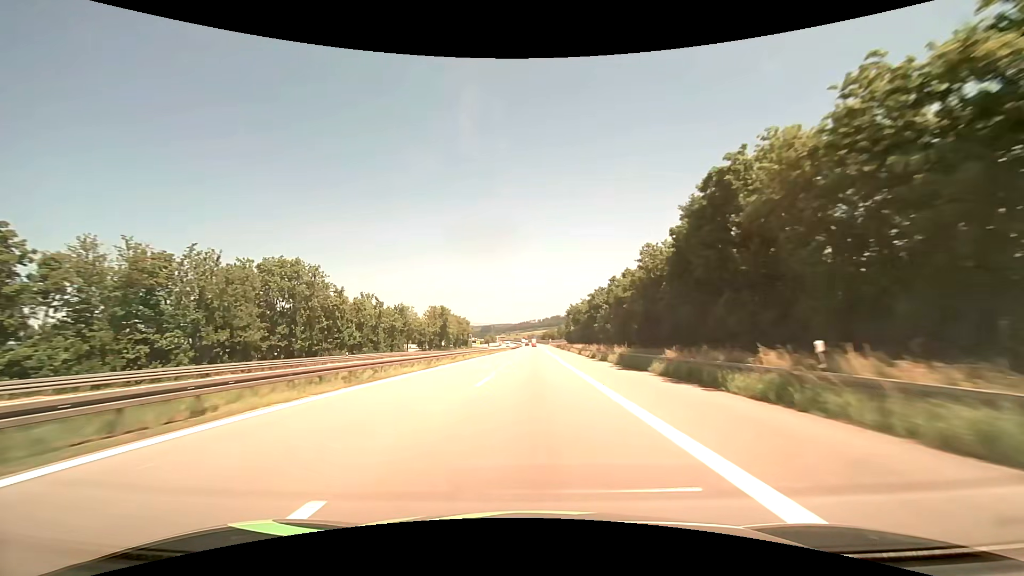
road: motorway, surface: asphalt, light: Day
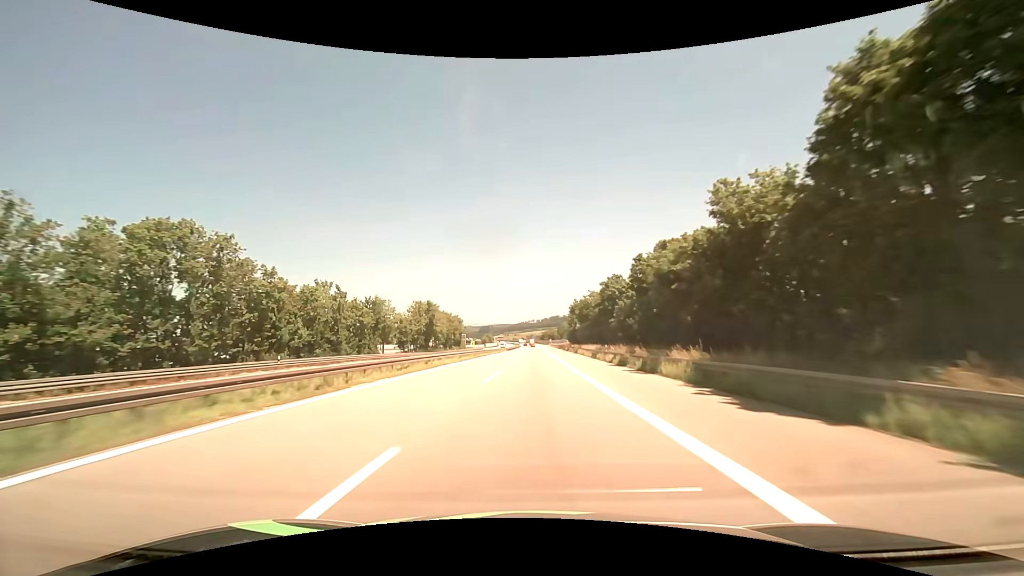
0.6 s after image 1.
(0.0, +15.8) m; 0°
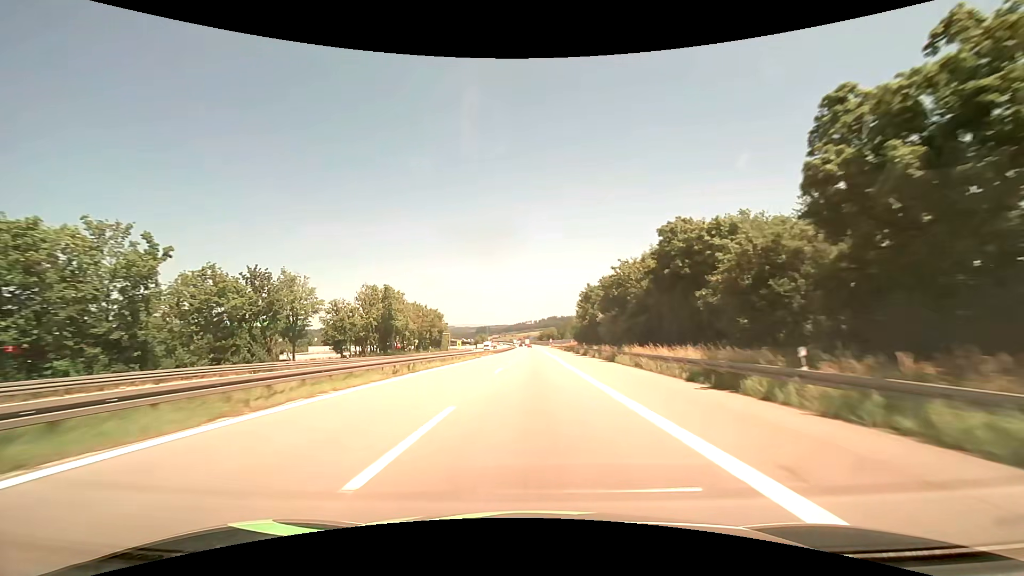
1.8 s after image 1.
(+0.1, +31.6) m; 0°
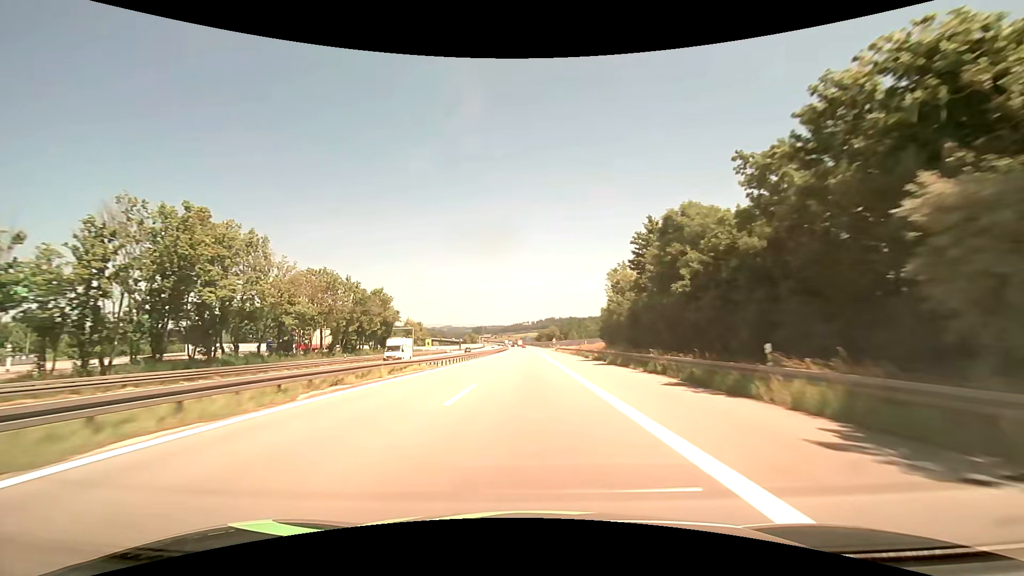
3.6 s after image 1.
(+0.1, +47.3) m; 0°
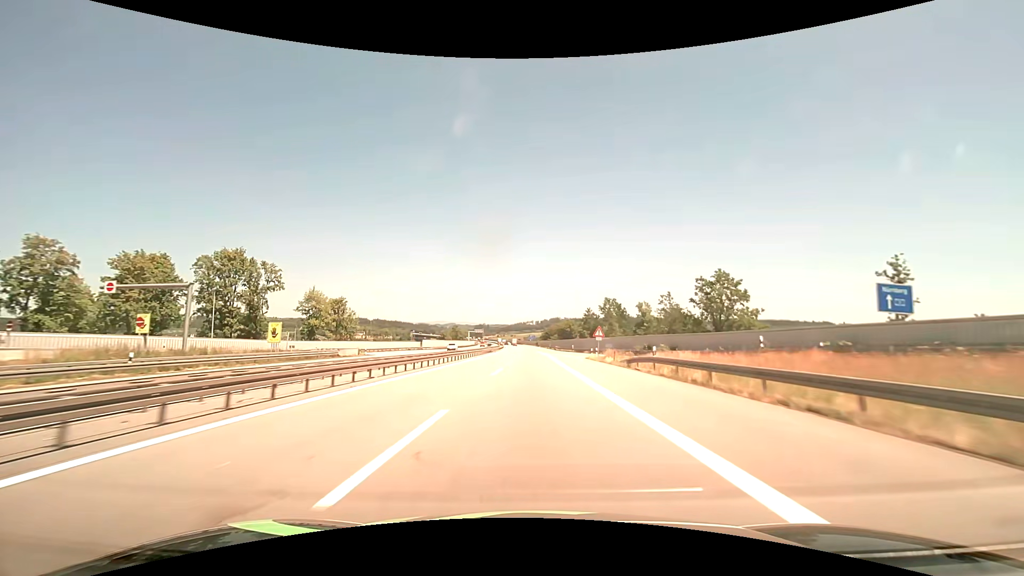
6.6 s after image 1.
(-0.6, +79.1) m; 0°
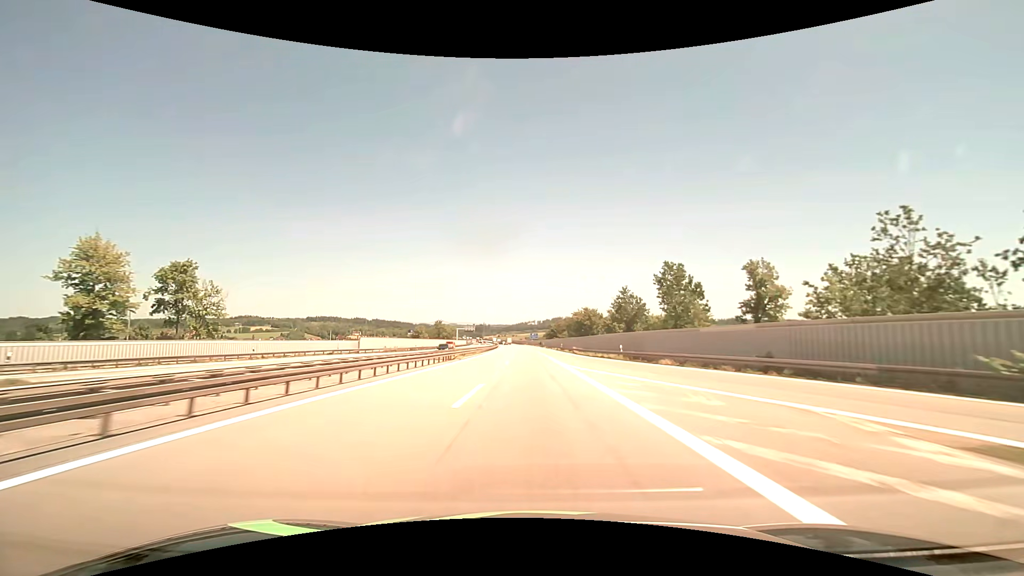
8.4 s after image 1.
(-0.1, +47.5) m; 0°
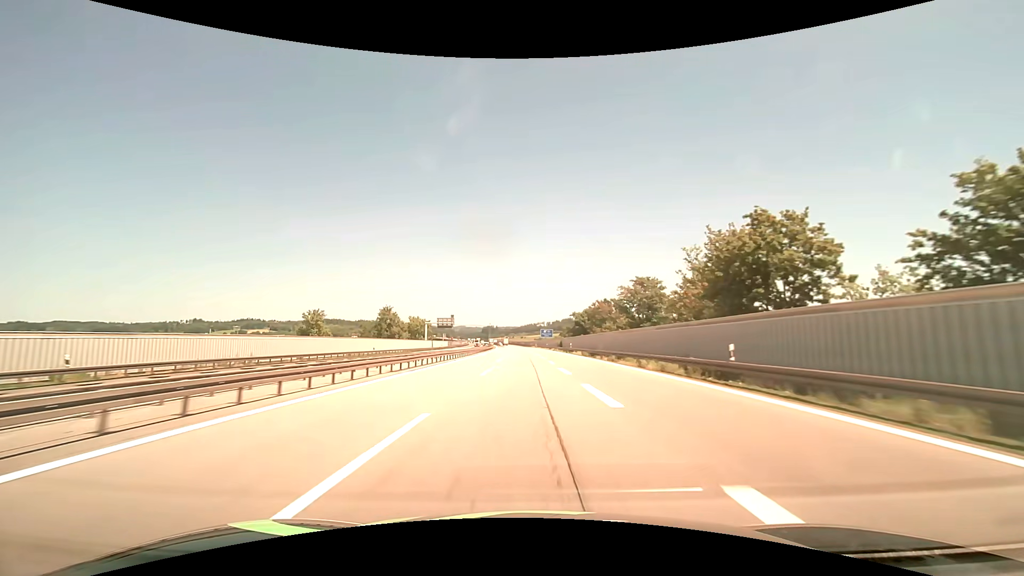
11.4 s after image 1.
(-0.6, +78.9) m; -1°
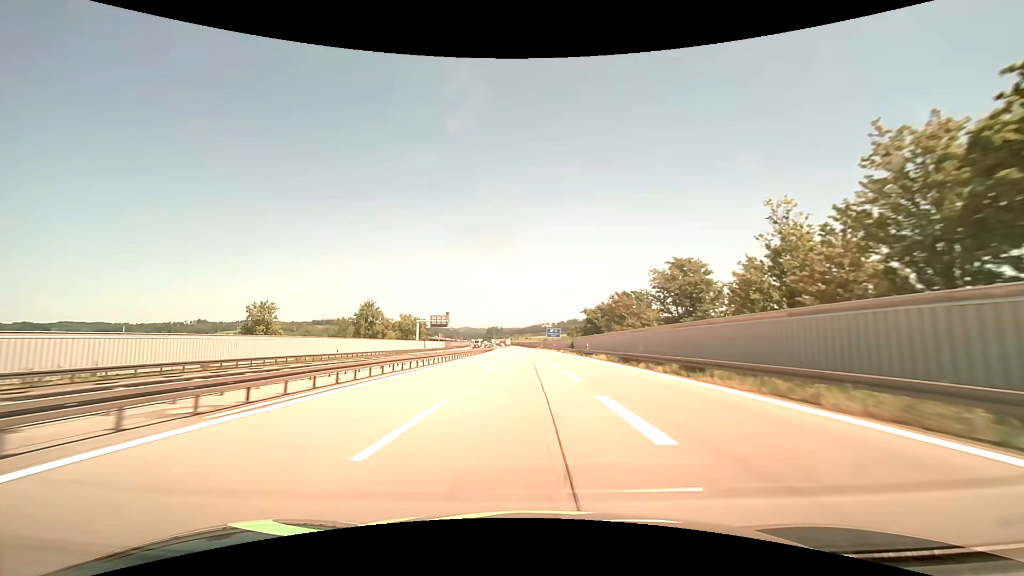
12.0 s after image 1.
(-0.1, +15.8) m; -1°
